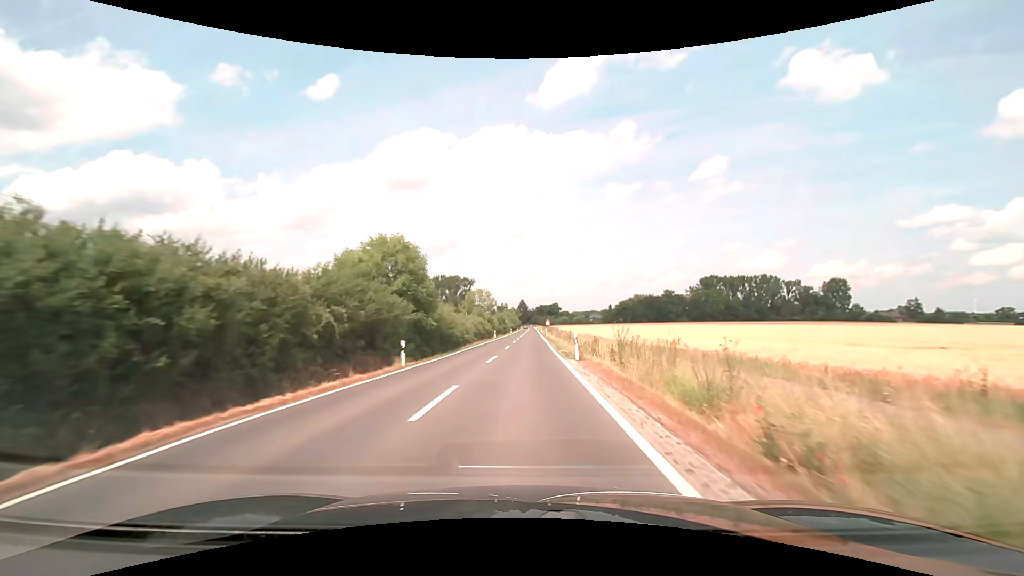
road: secondary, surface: asphalt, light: Day
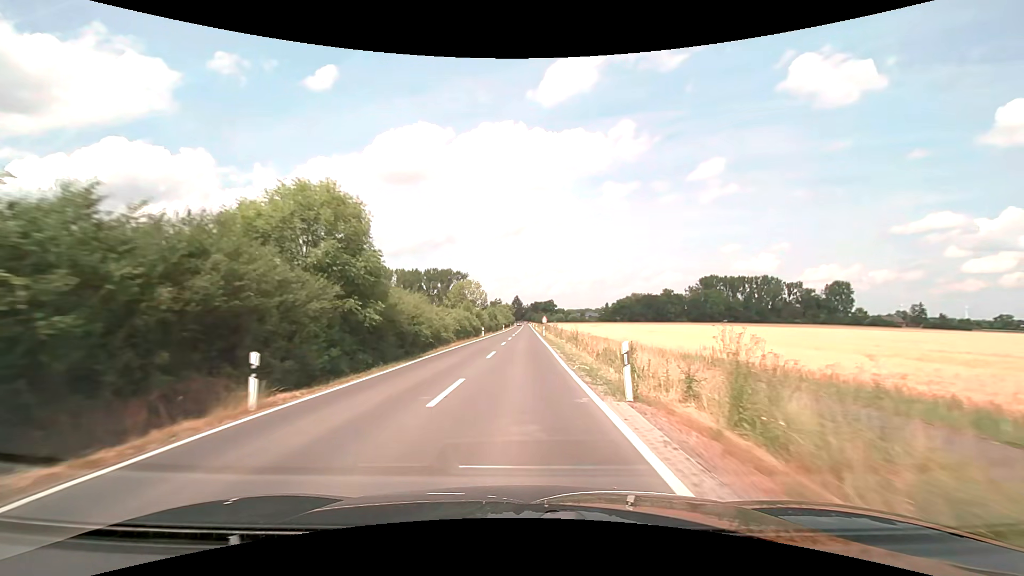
(+0.1, +10.8) m; +1°
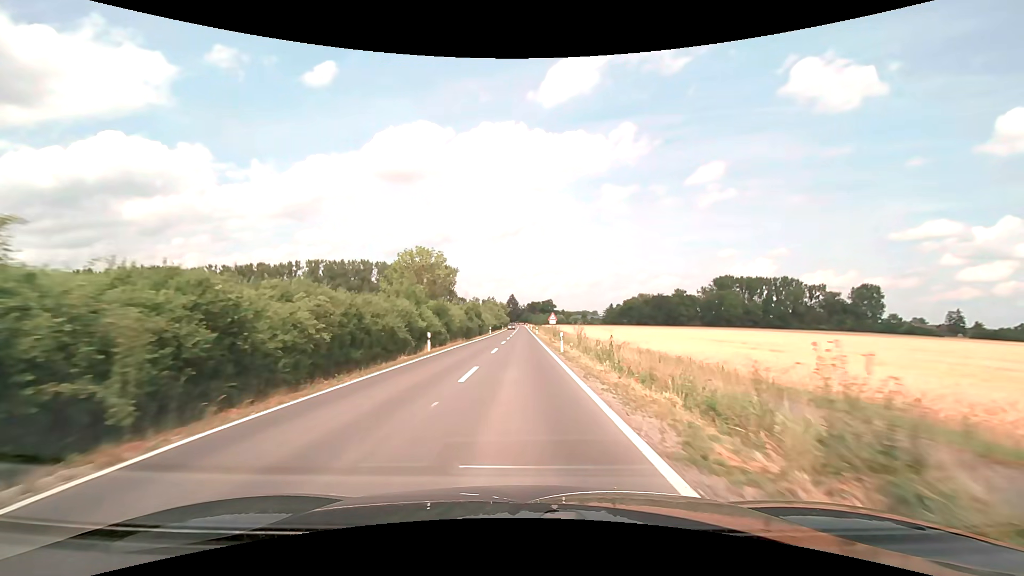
(+0.2, +32.4) m; +1°
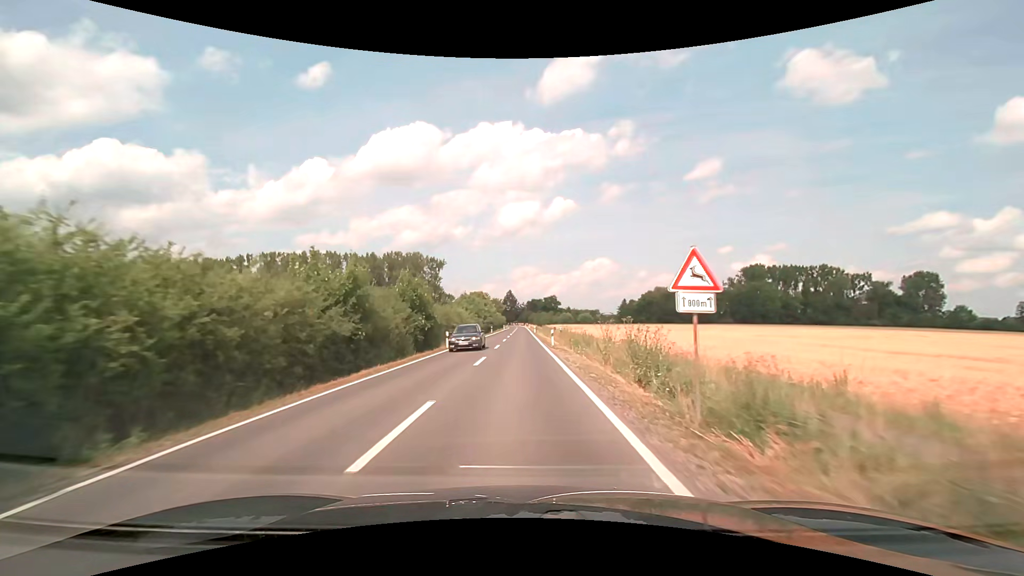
(+0.1, +43.1) m; 0°
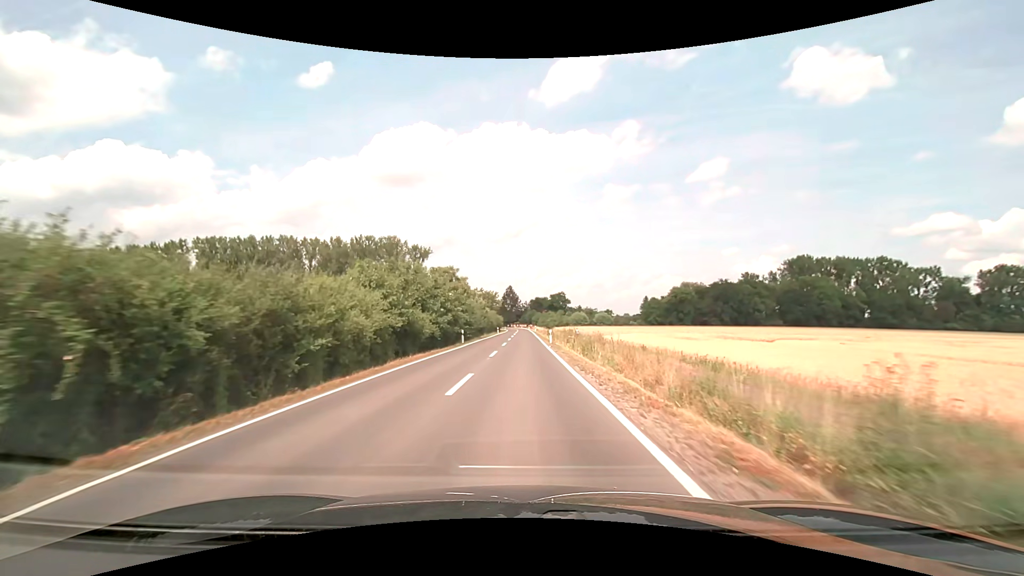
(-0.2, +43.1) m; 0°
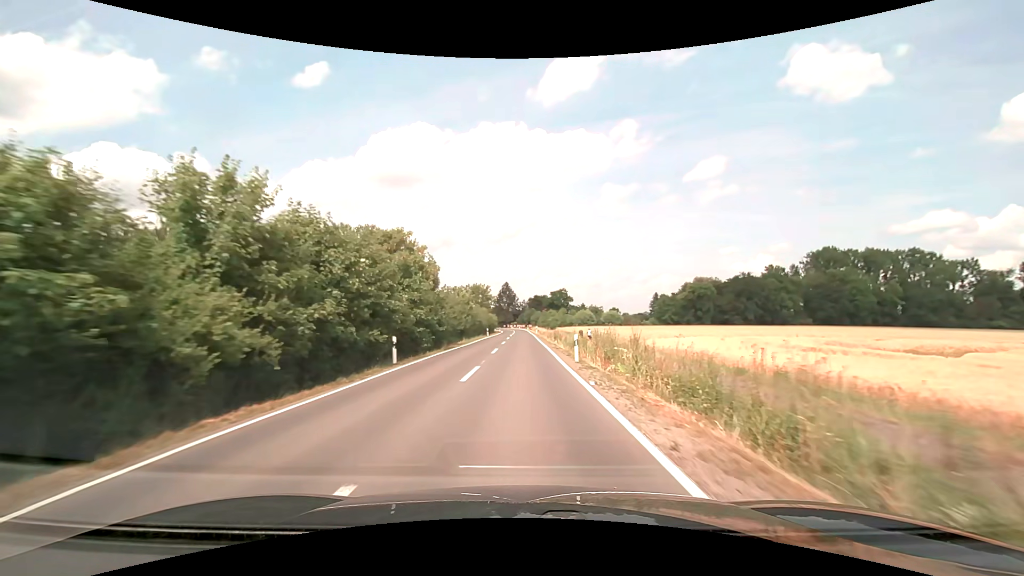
(0.0, +21.5) m; 0°
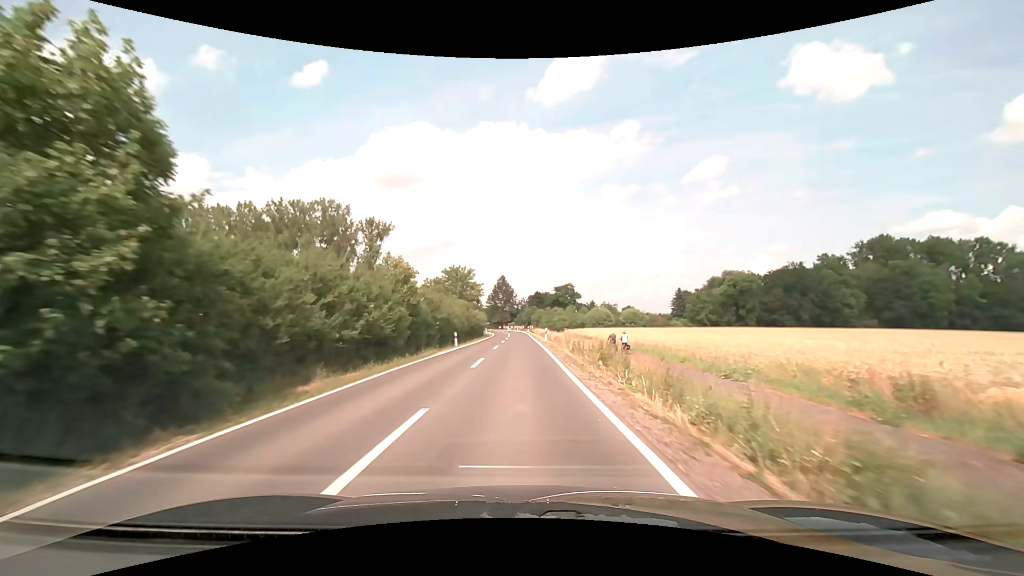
(+0.1, +32.2) m; 0°
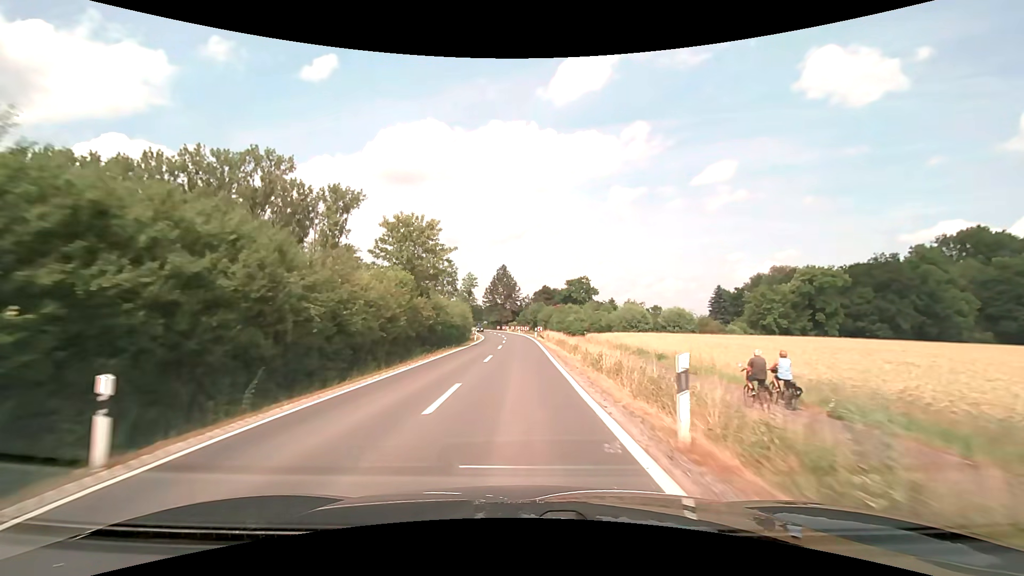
(-0.1, +32.1) m; 0°
(0, +10) (0, +20) (0, +30) (0, +40) (0, +50) (-1, +60) (-1, +70) (-2, +80) (-3, +90) (-4, +100) m
